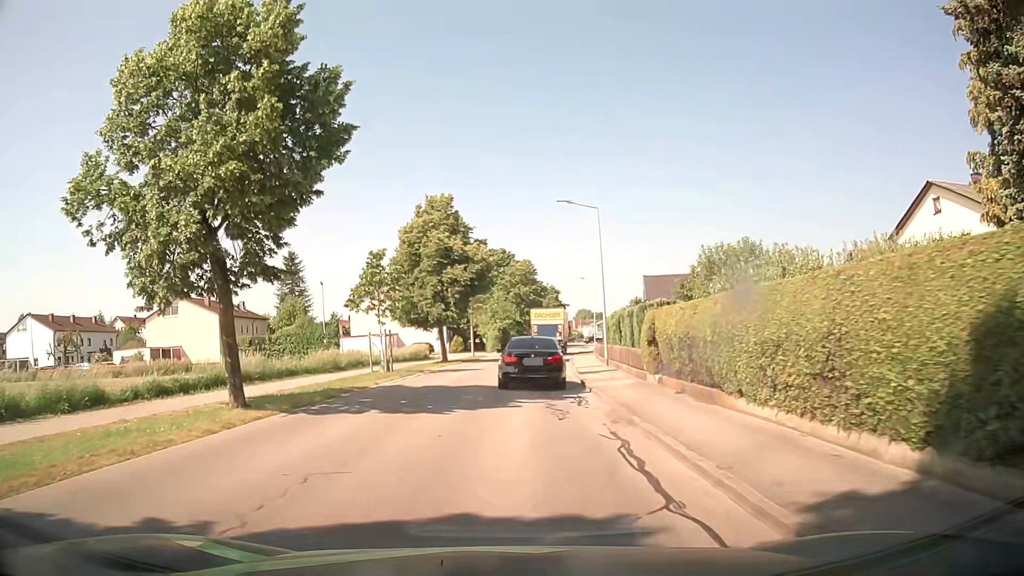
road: unclassified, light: Day
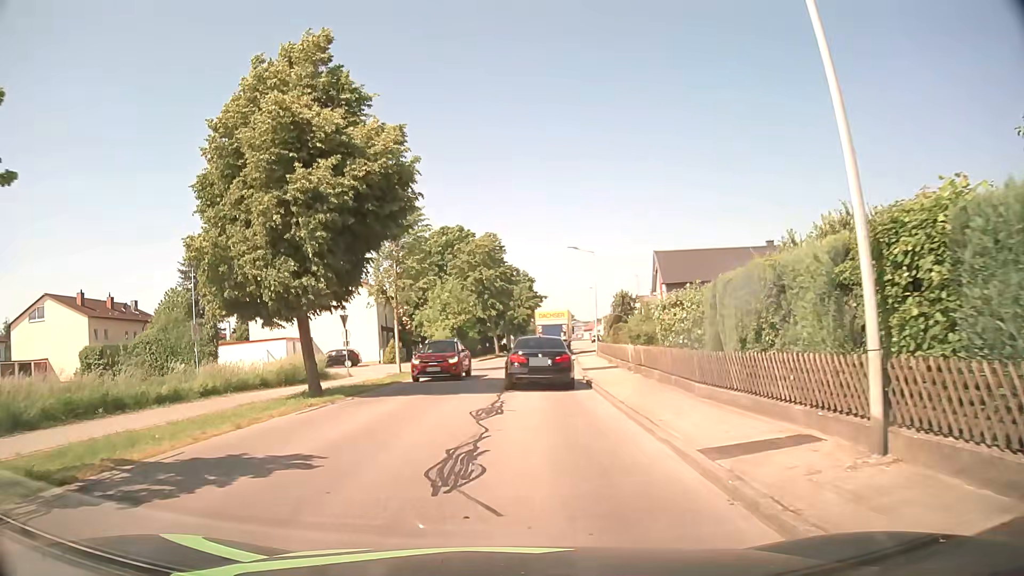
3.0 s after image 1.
(+0.2, +23.2) m; +2°
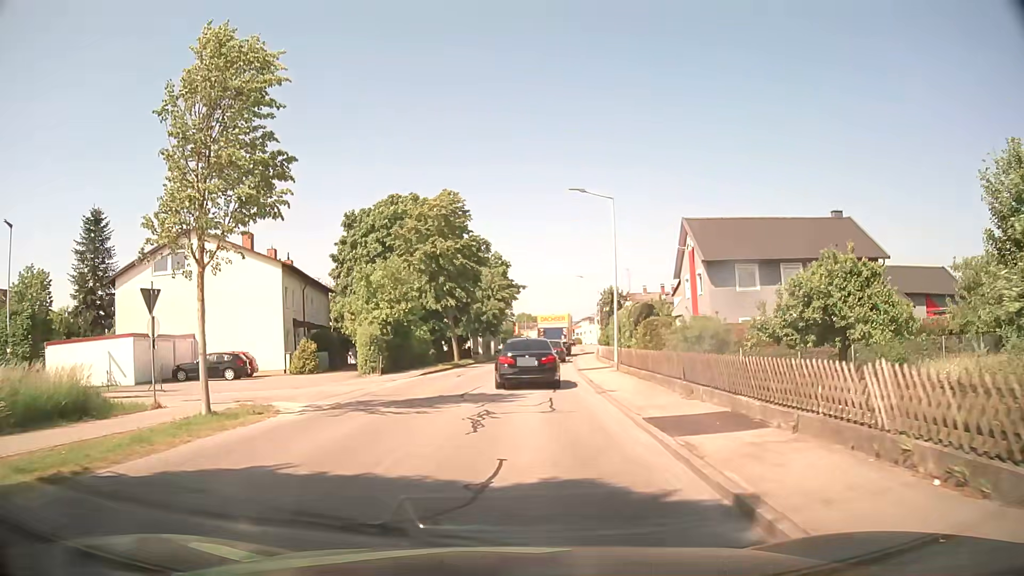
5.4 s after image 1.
(+0.4, +18.0) m; +2°
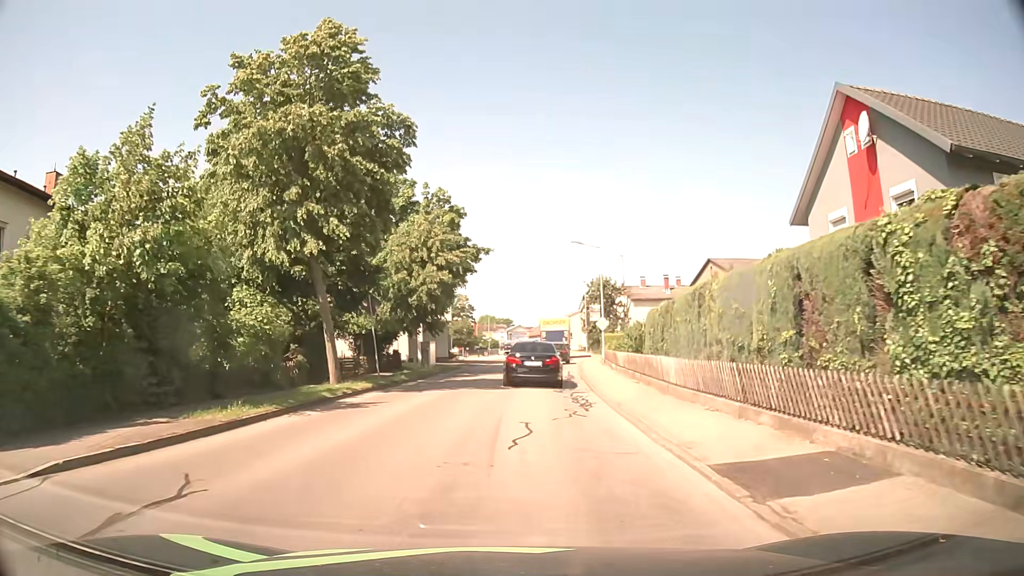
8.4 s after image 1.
(+0.6, +24.0) m; +3°
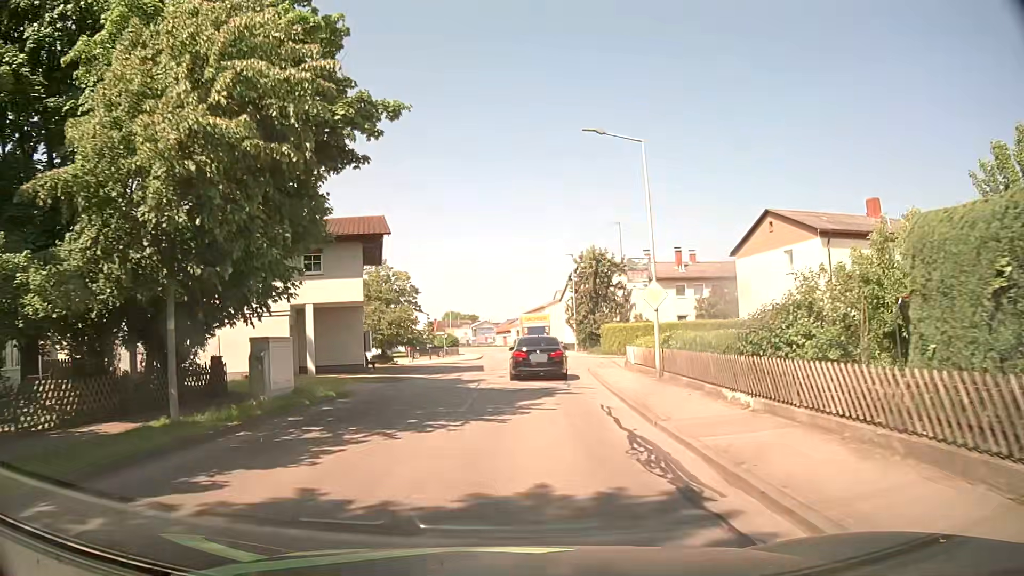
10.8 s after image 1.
(+0.5, +20.8) m; +3°
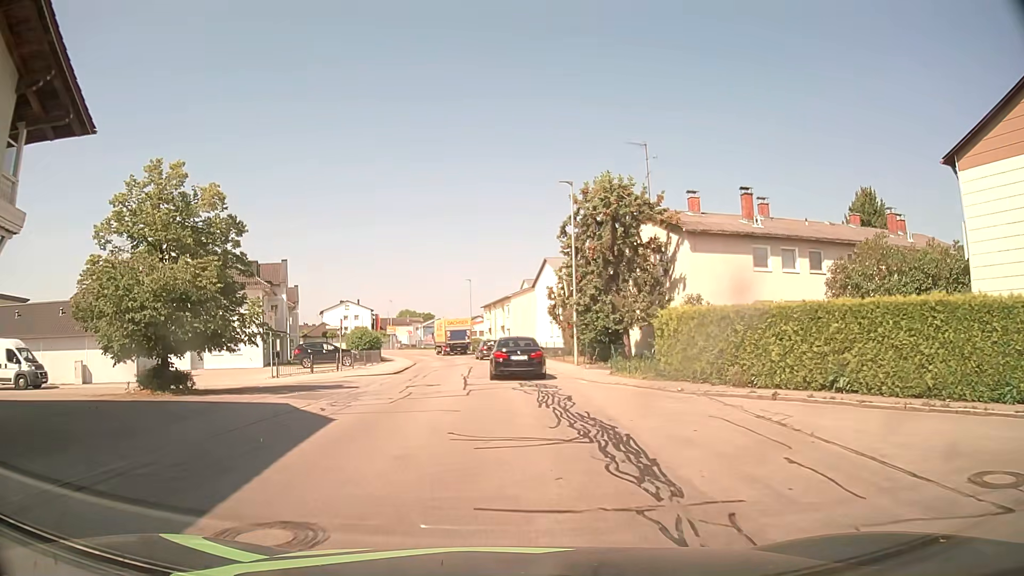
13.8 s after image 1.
(+0.9, +27.3) m; +3°
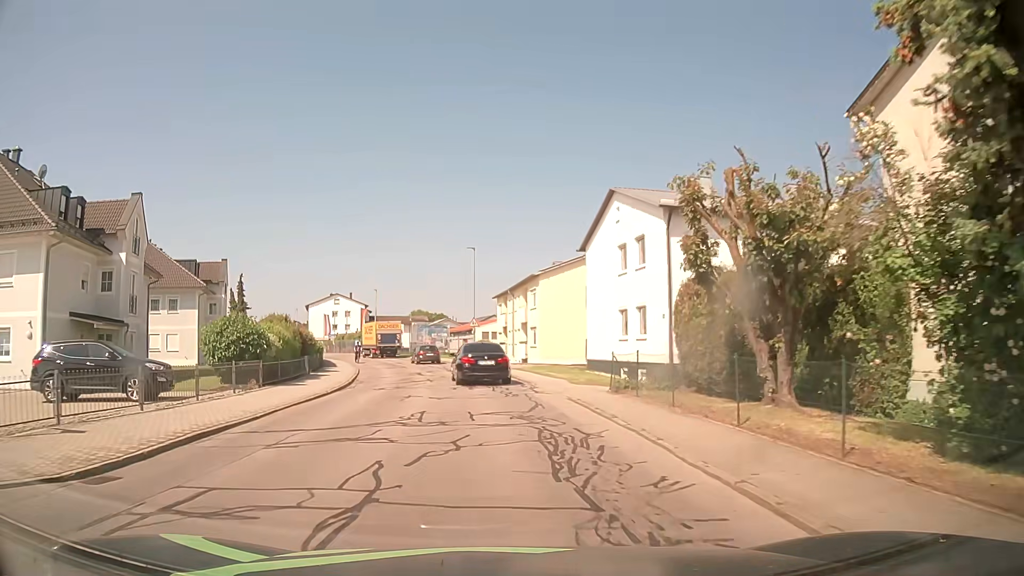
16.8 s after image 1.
(-0.3, +28.6) m; -1°
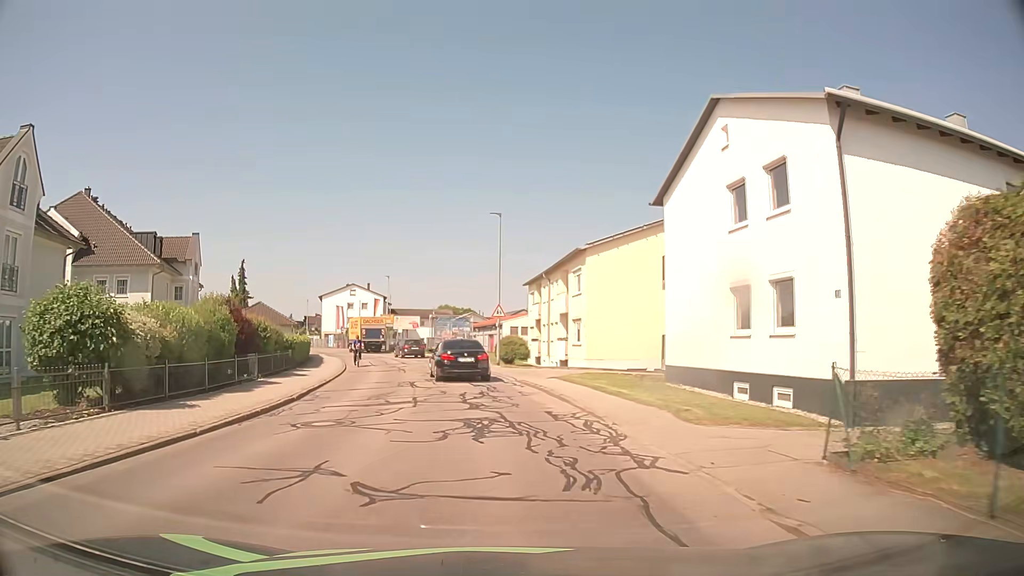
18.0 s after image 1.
(-0.3, +11.7) m; -2°
(0, +10) (-1, +20) (-3, +30) (-5, +40) (-7, +49) (-10, +59) (-14, +68) (-18, +77) (-22, +86) (-27, +95) m
